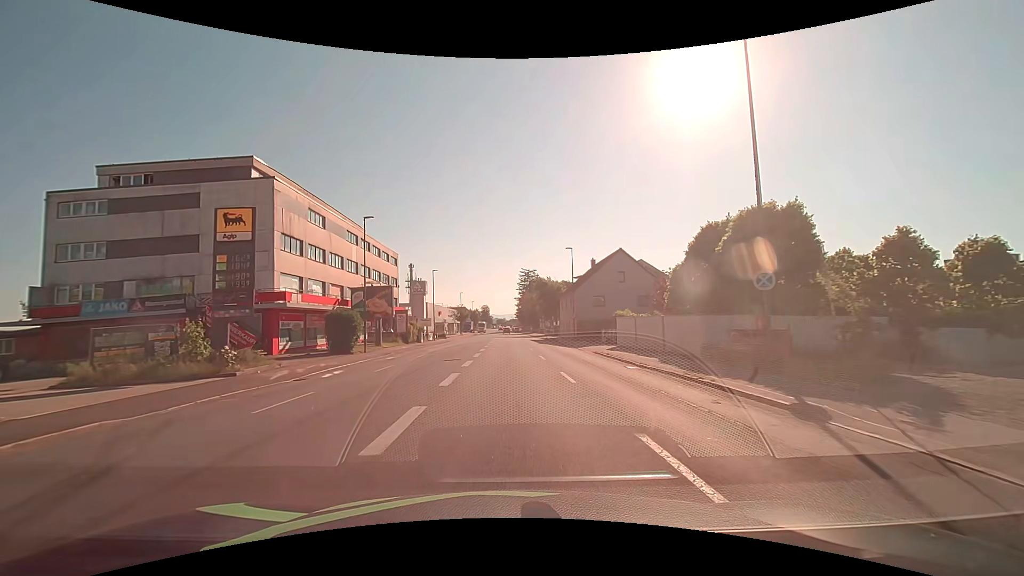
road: tertiary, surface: asphalt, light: Day
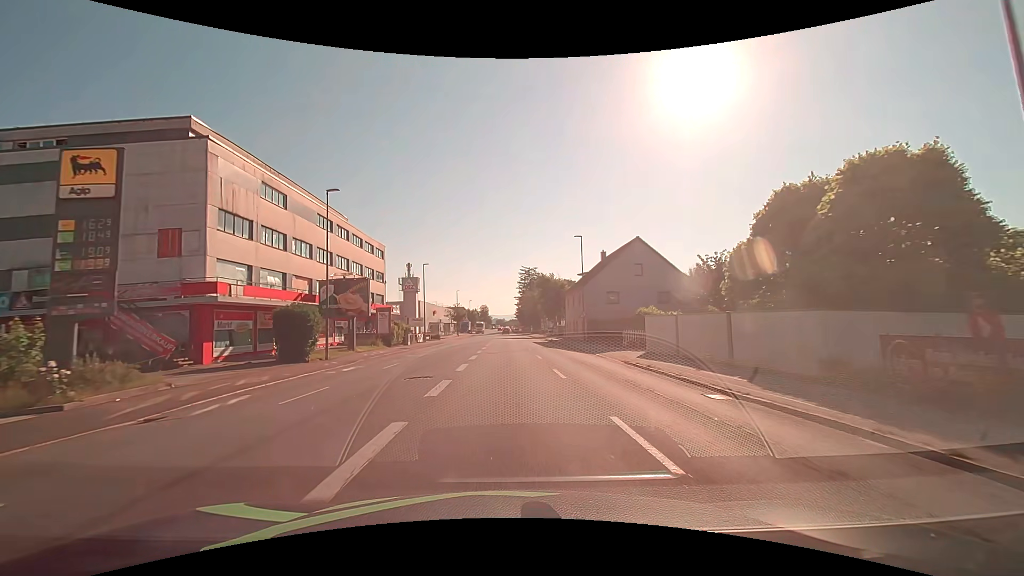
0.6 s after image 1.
(0.0, +7.7) m; 0°
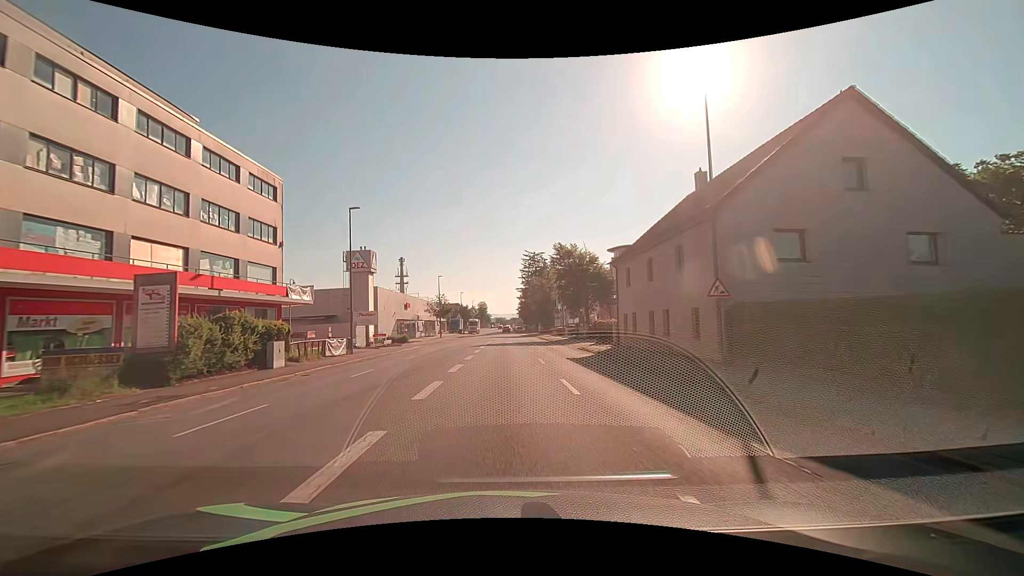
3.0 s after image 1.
(0.0, +30.6) m; 0°
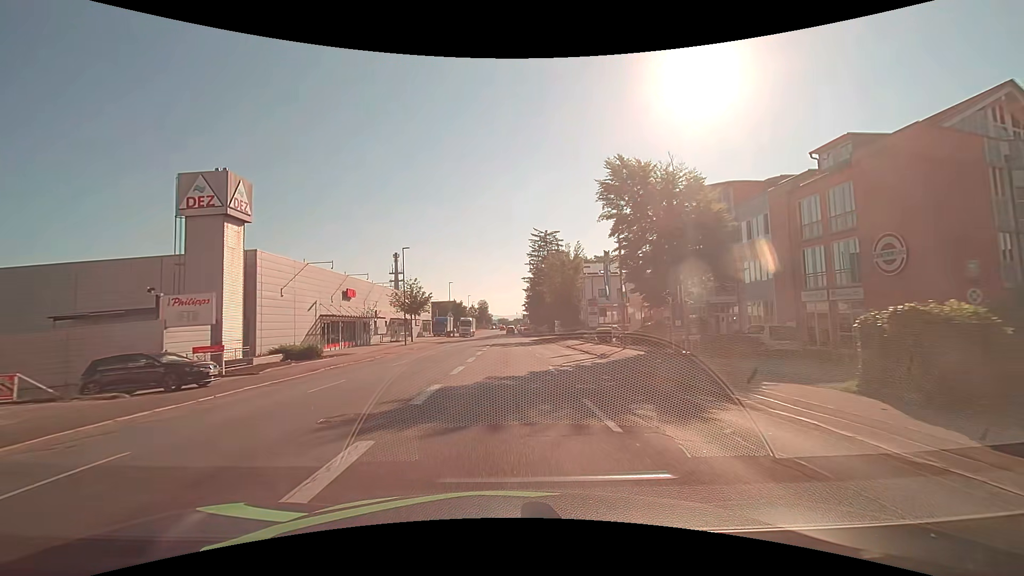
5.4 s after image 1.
(0.0, +30.7) m; 0°
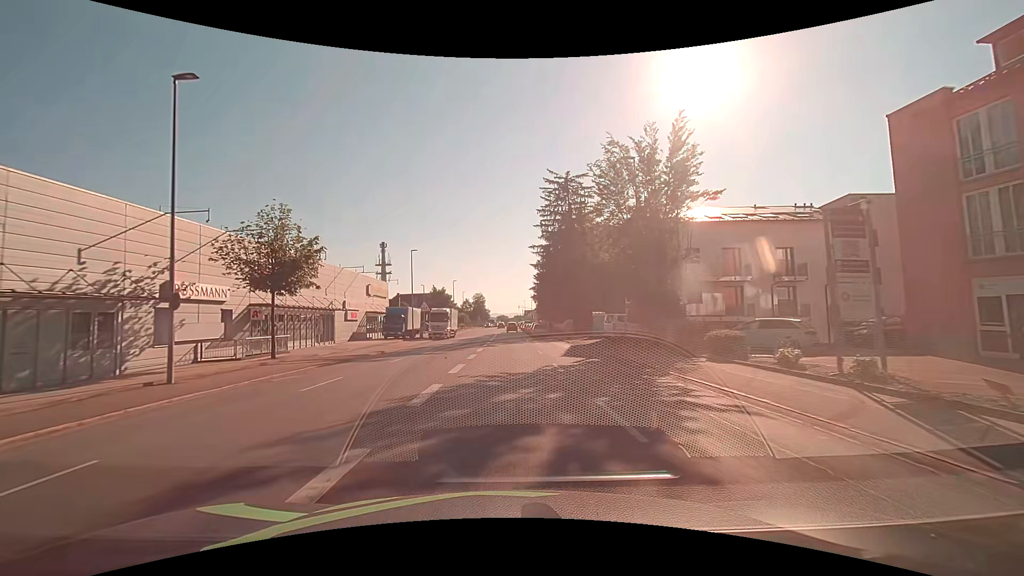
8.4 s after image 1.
(-0.1, +36.5) m; 0°
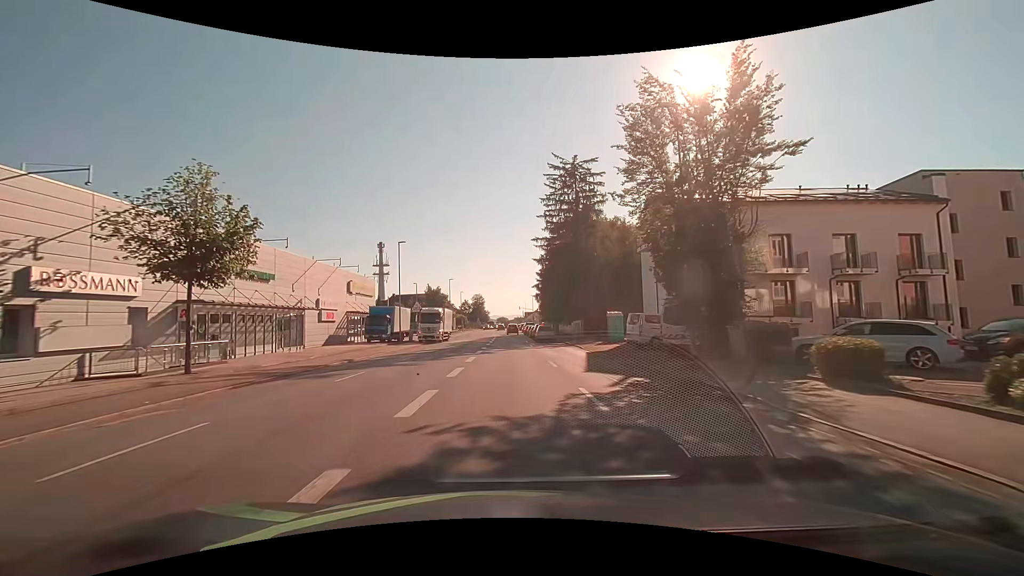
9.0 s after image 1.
(0.0, +6.7) m; 0°
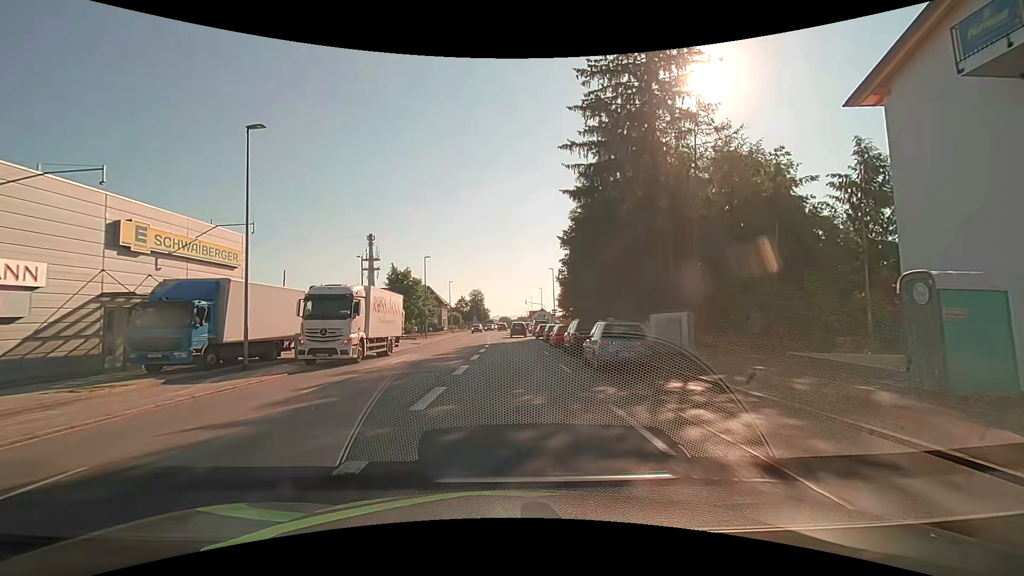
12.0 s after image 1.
(-0.1, +29.5) m; 0°
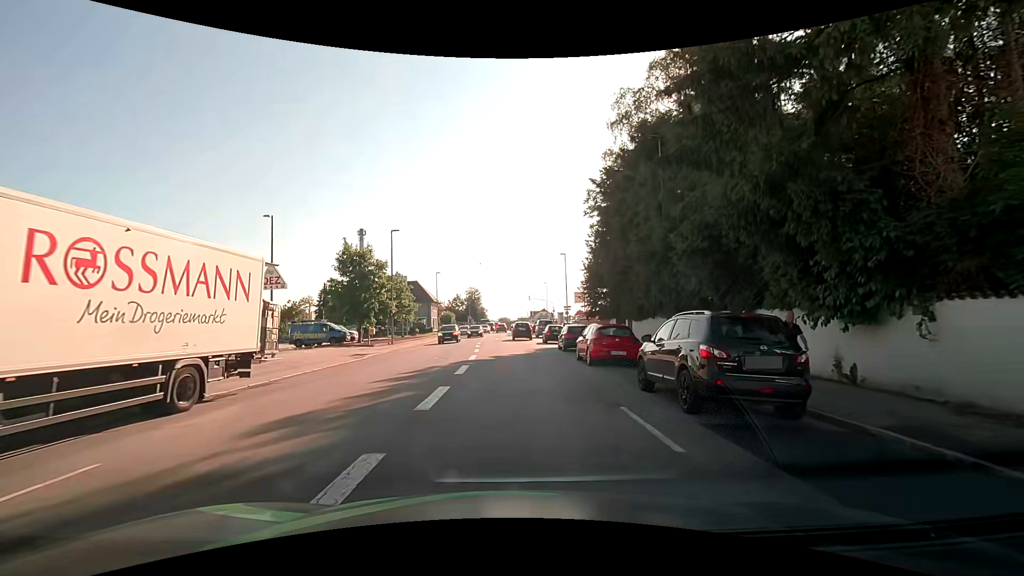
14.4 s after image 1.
(0.0, +17.7) m; +1°
(0, +10) (0, +20) (-1, +30) (-1, +40) (-1, +50) (-2, +60) (-2, +70) (-2, +80) (-2, +90) (-5, +99) m
